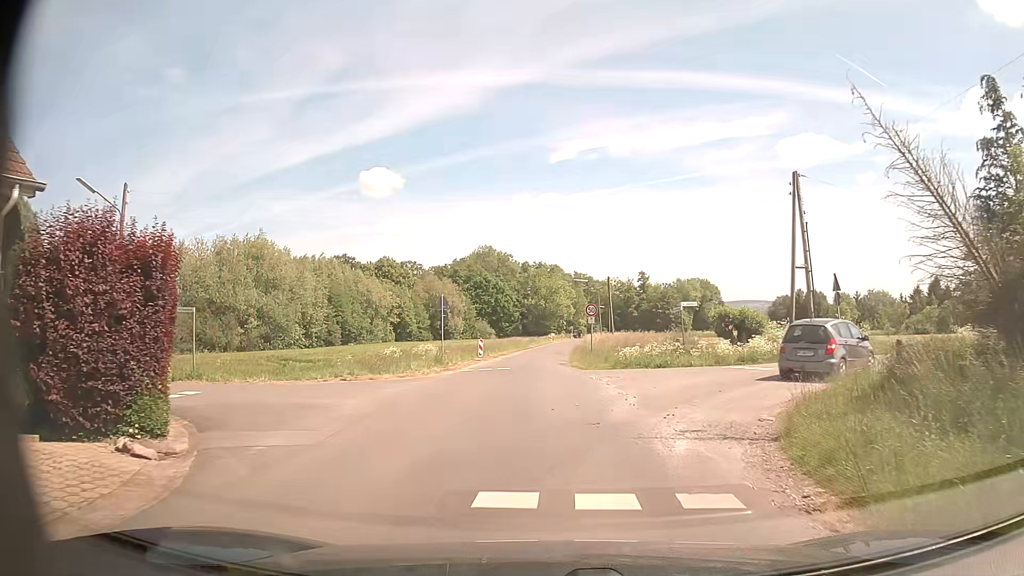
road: unclassified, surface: asphalt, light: Day
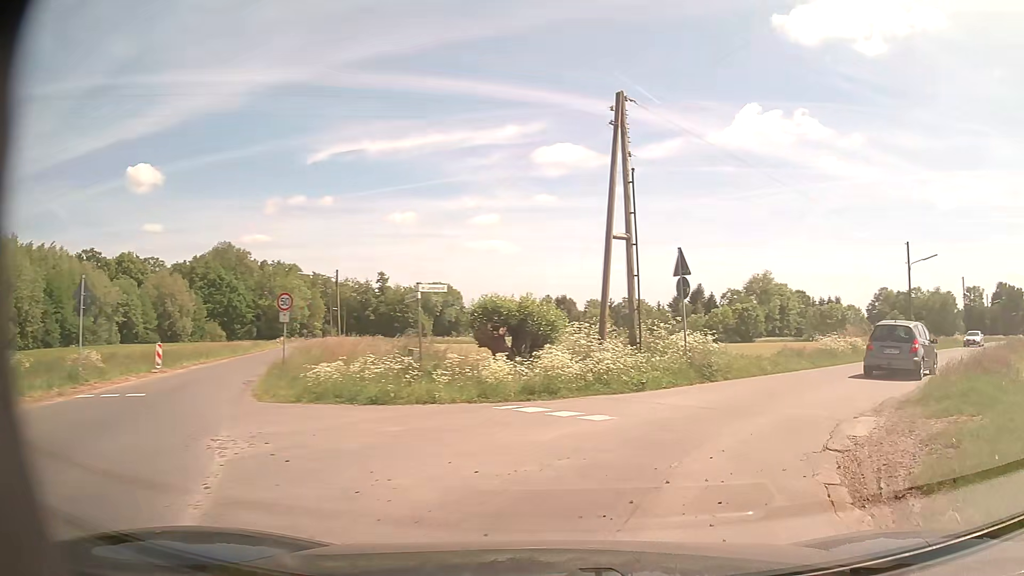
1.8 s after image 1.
(+1.6, +11.3) m; +21°
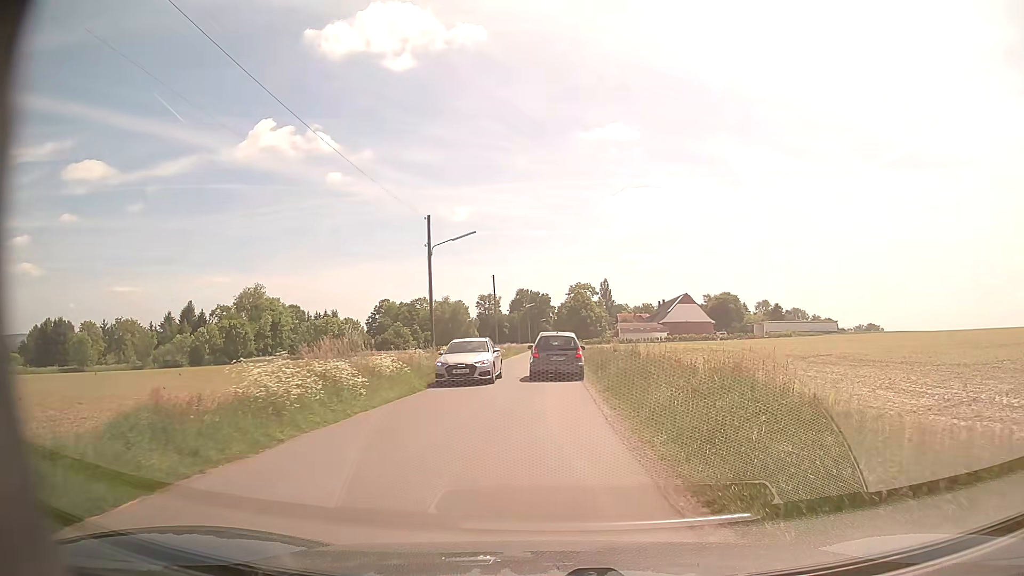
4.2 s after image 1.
(+6.6, +15.2) m; +44°
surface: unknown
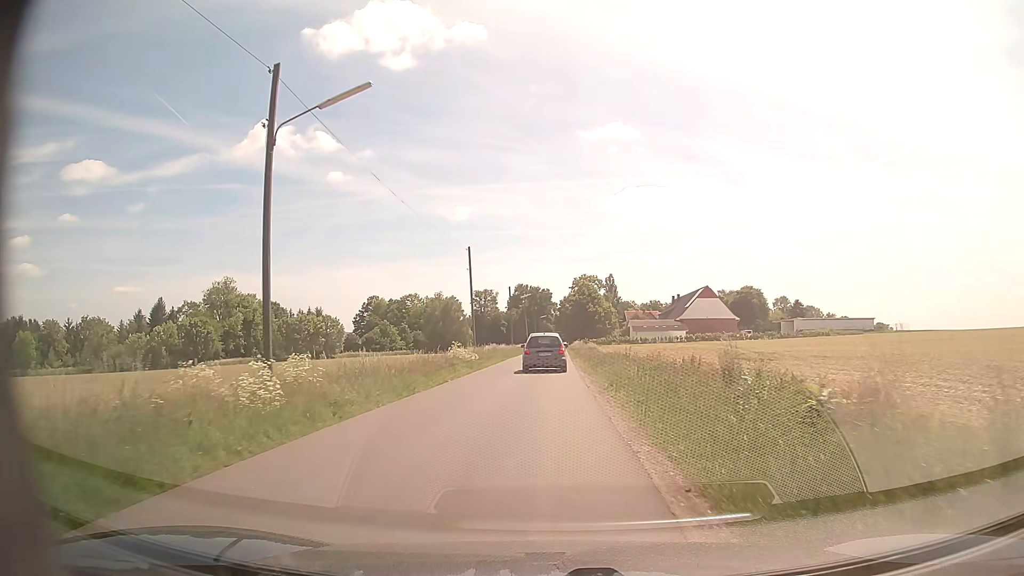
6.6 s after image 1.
(+0.2, +21.2) m; 0°
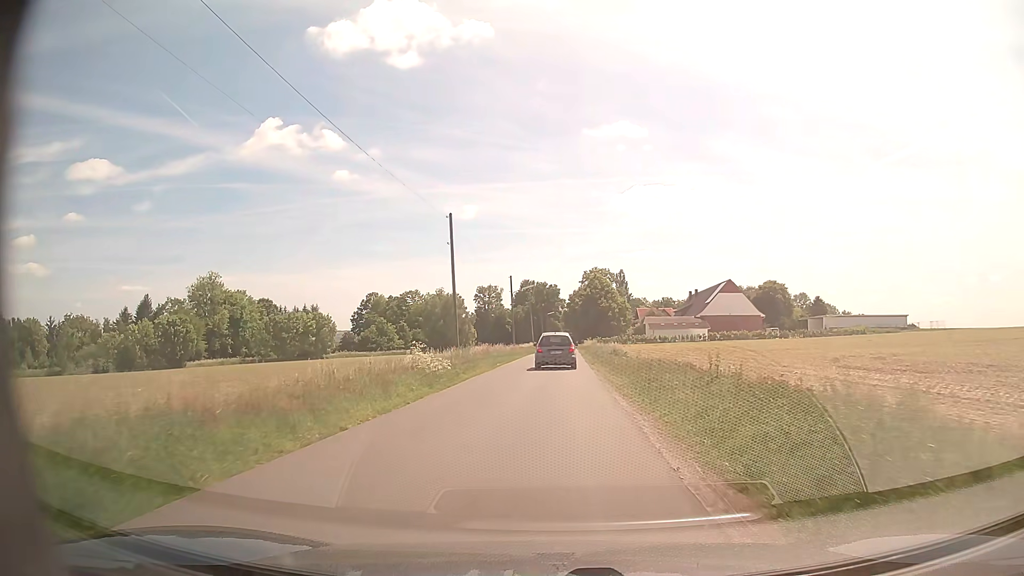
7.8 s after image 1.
(0.0, +12.8) m; 0°
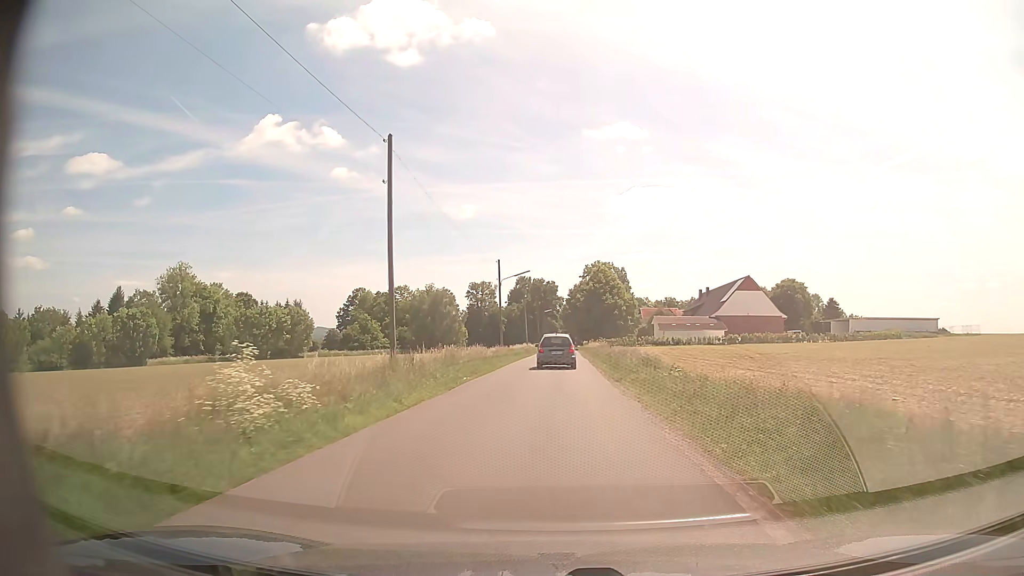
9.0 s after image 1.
(0.0, +14.3) m; 0°
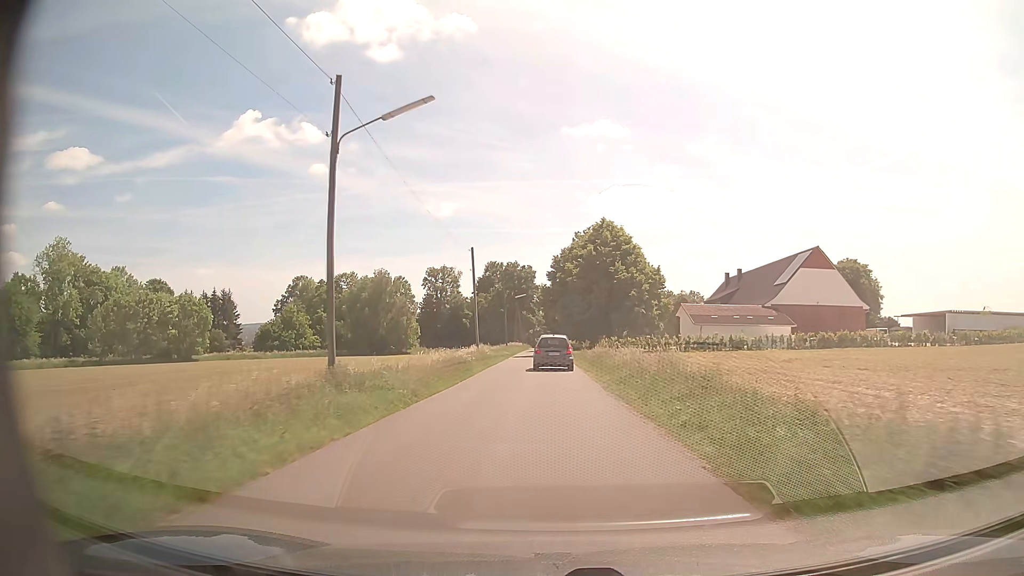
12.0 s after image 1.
(+0.7, +39.8) m; +2°
(0, +10) (0, +20) (0, +30) (0, +40) (0, +50) (0, +60) (0, +70) (0, +80) (0, +90) (0, +100) m
